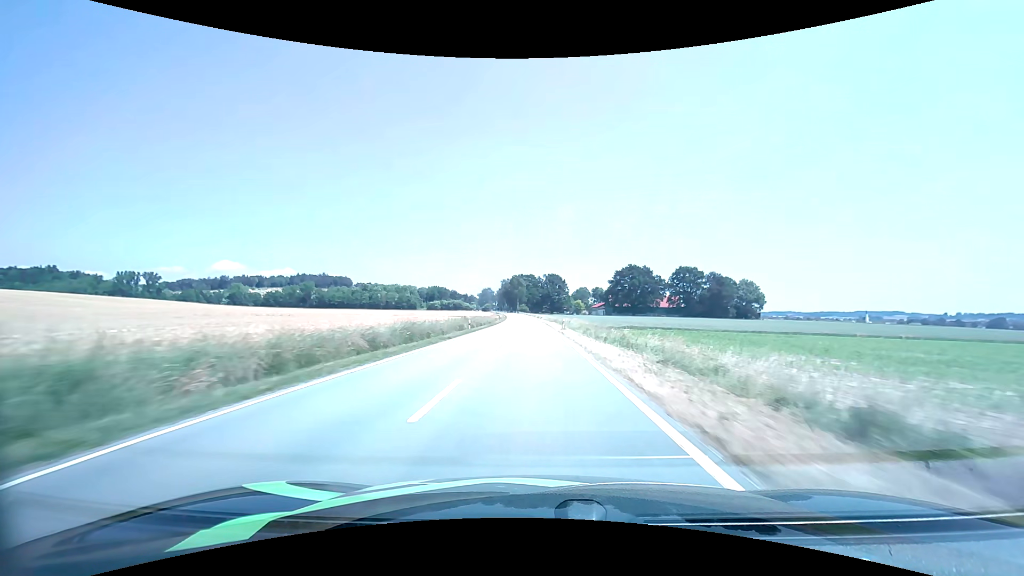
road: tertiary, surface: asphalt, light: Day
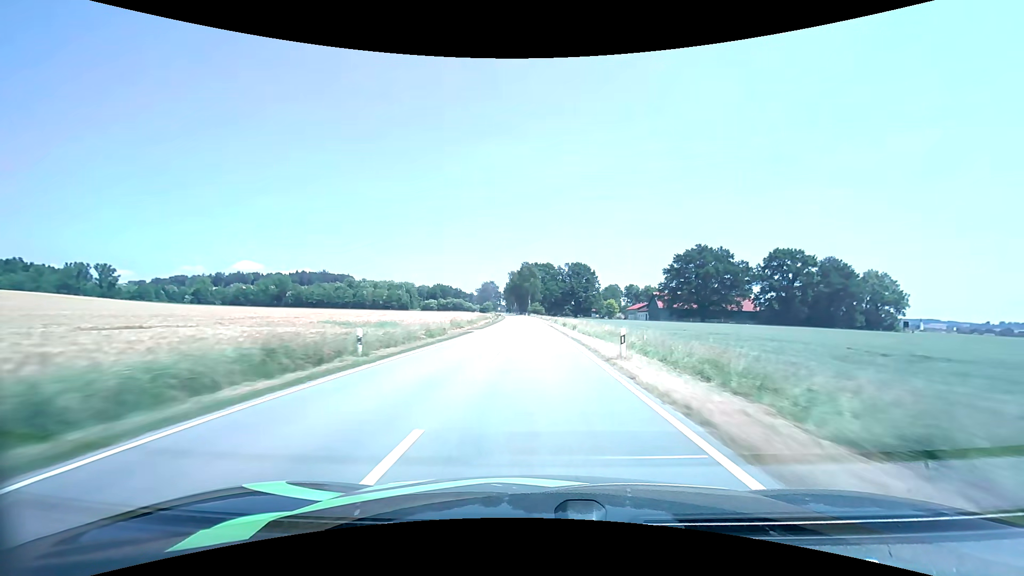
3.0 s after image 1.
(-1.3, +79.1) m; -2°
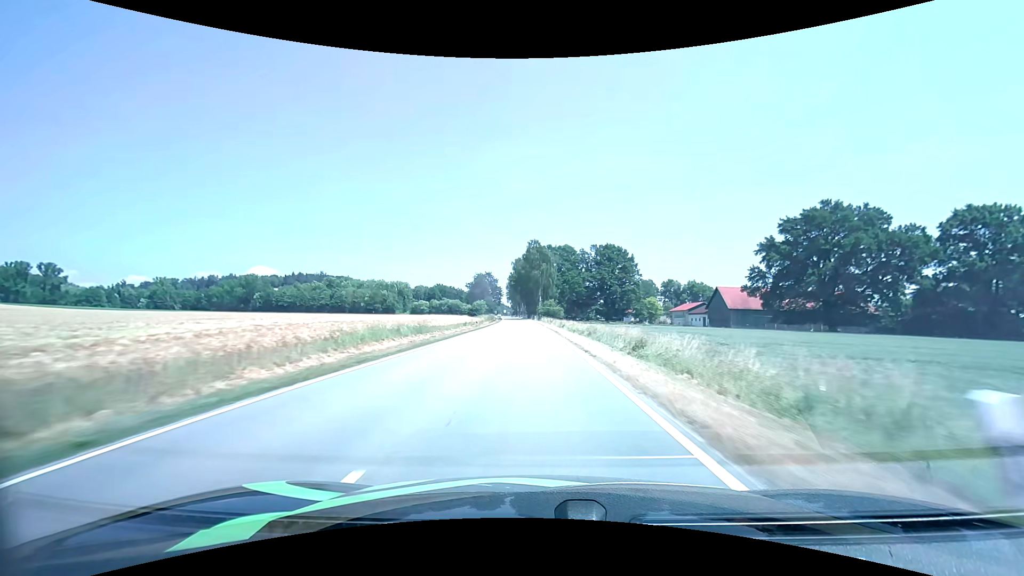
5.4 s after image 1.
(-0.8, +63.8) m; -1°
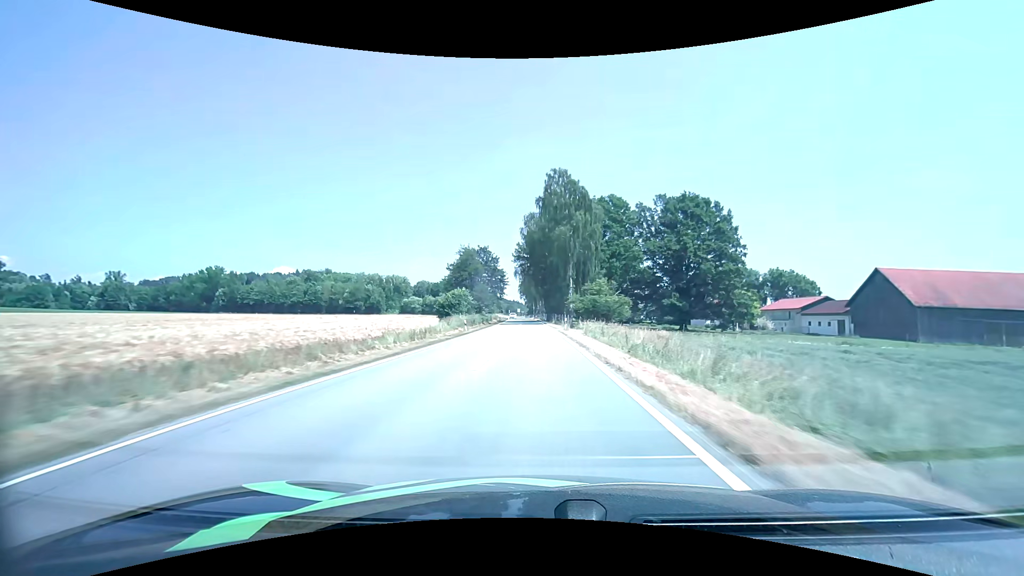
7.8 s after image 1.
(-1.3, +62.8) m; -2°
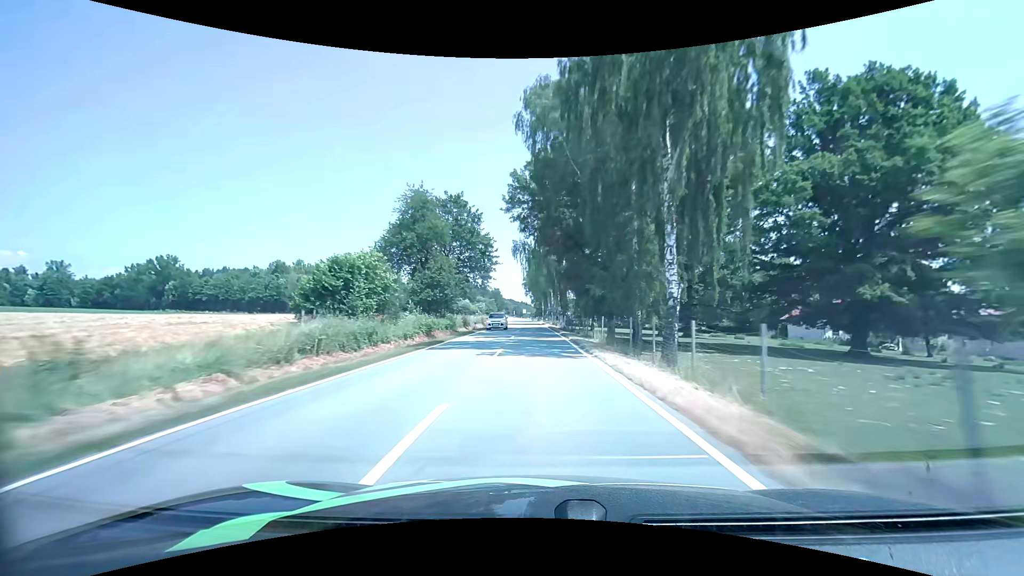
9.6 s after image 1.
(-0.5, +46.2) m; -1°
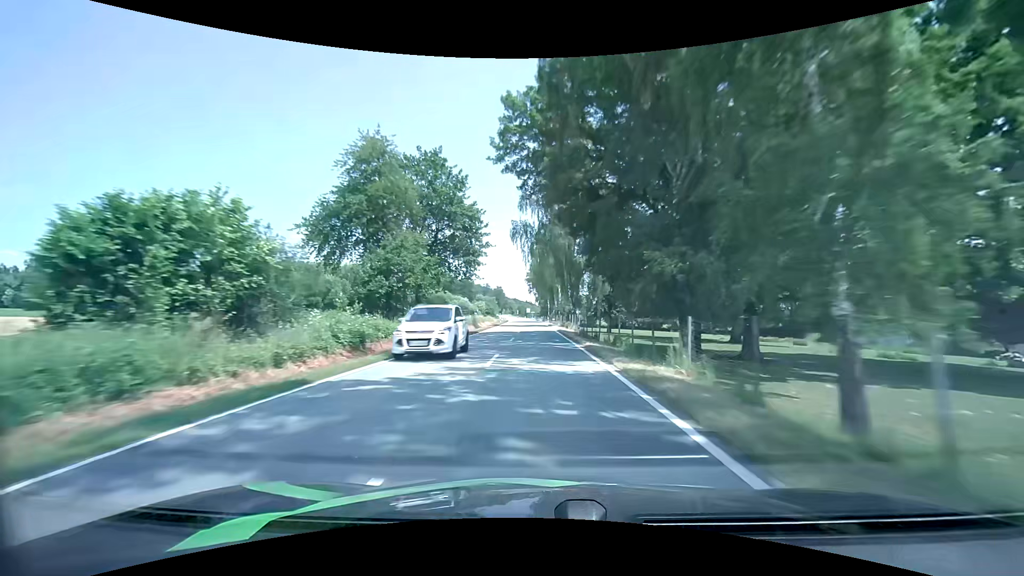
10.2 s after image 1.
(-0.1, +15.4) m; 0°
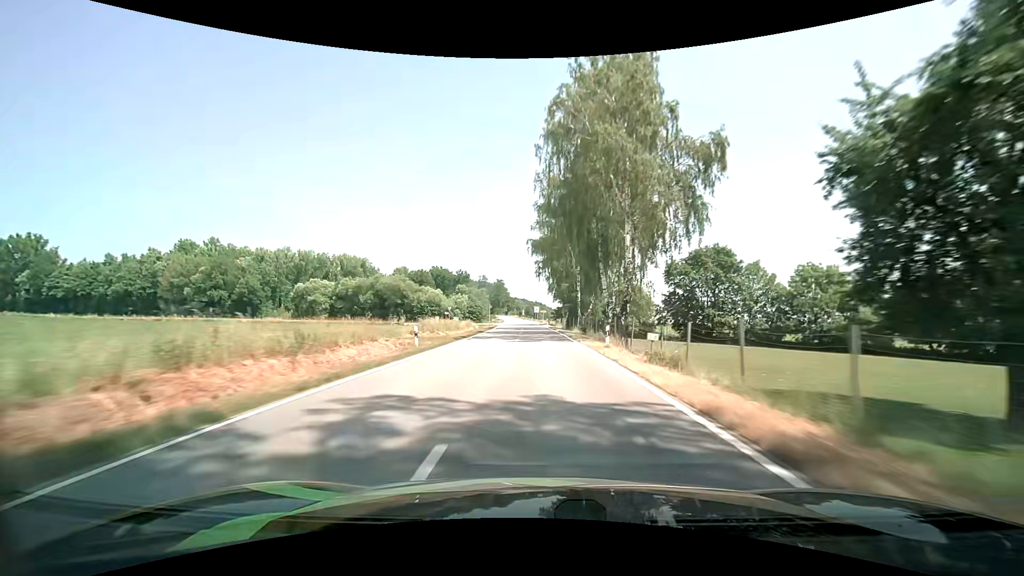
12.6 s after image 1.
(-0.9, +61.5) m; -1°
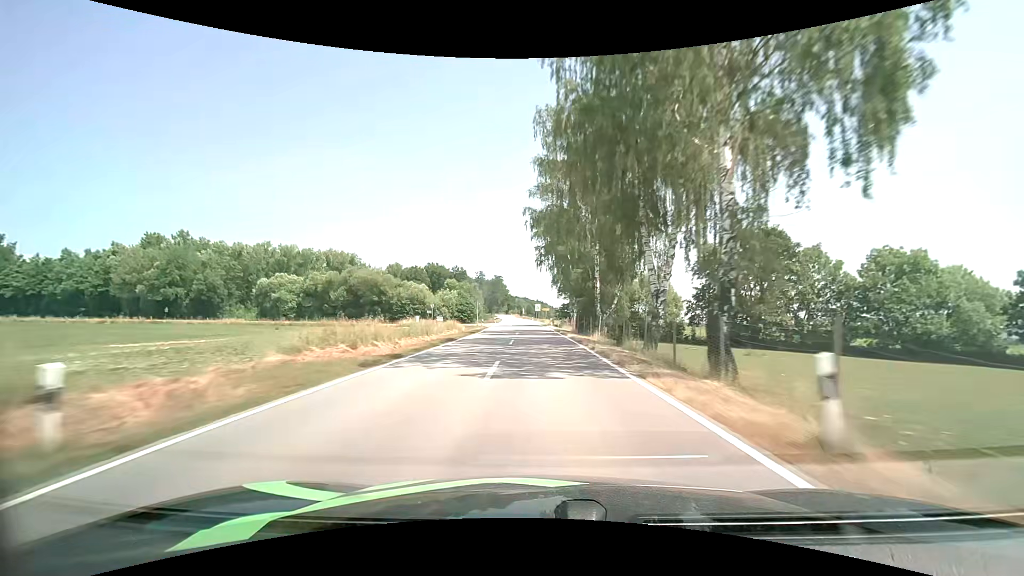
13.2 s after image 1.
(-0.2, +15.4) m; -1°
(0, +10) (0, +20) (0, +30) (0, +40) (-1, +50) (-1, +60) (-1, +70) (-2, +80) (-2, +90) (-3, +100) m
